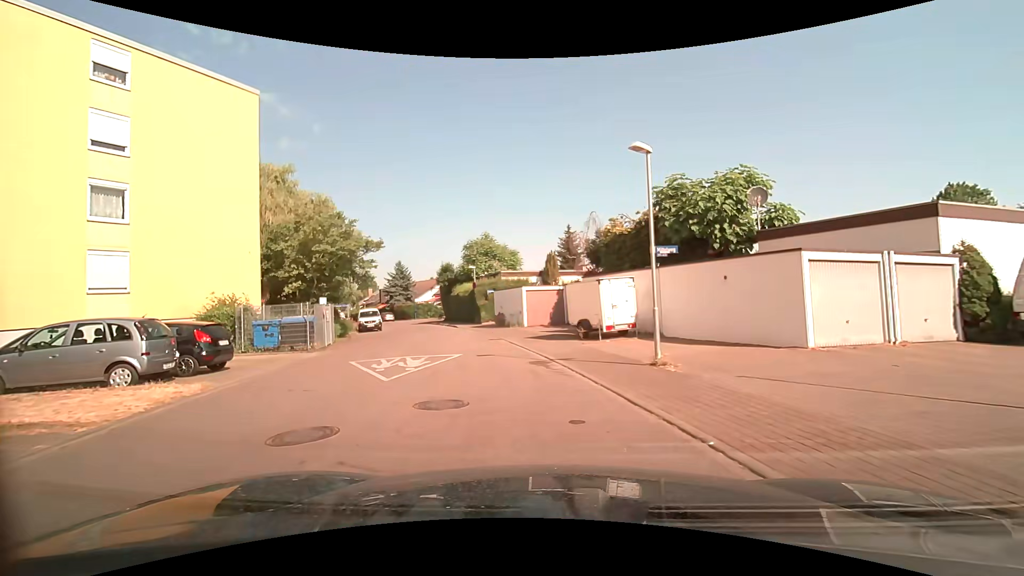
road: residential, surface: asphalt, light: Day
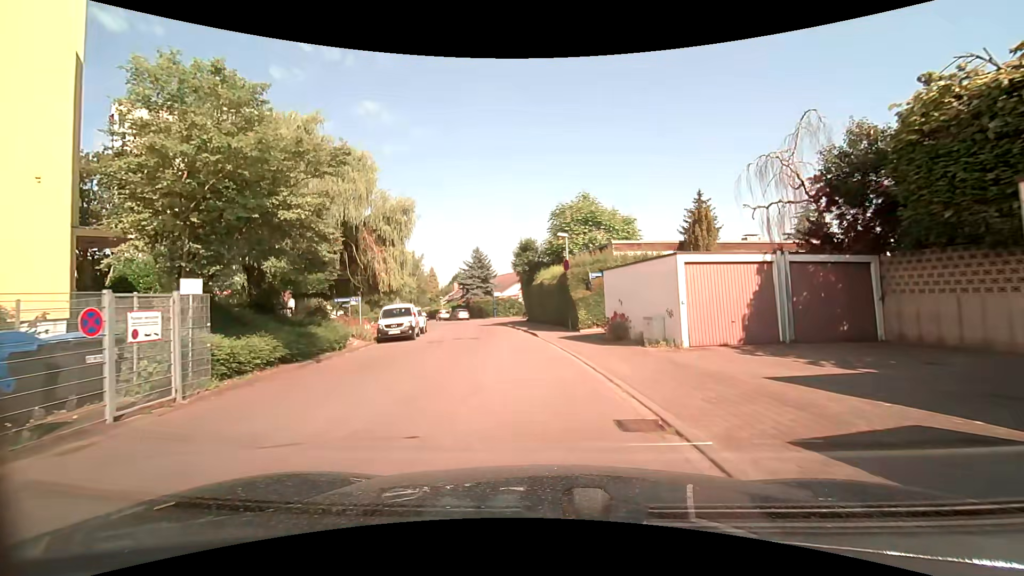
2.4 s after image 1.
(-1.9, +16.3) m; -11°
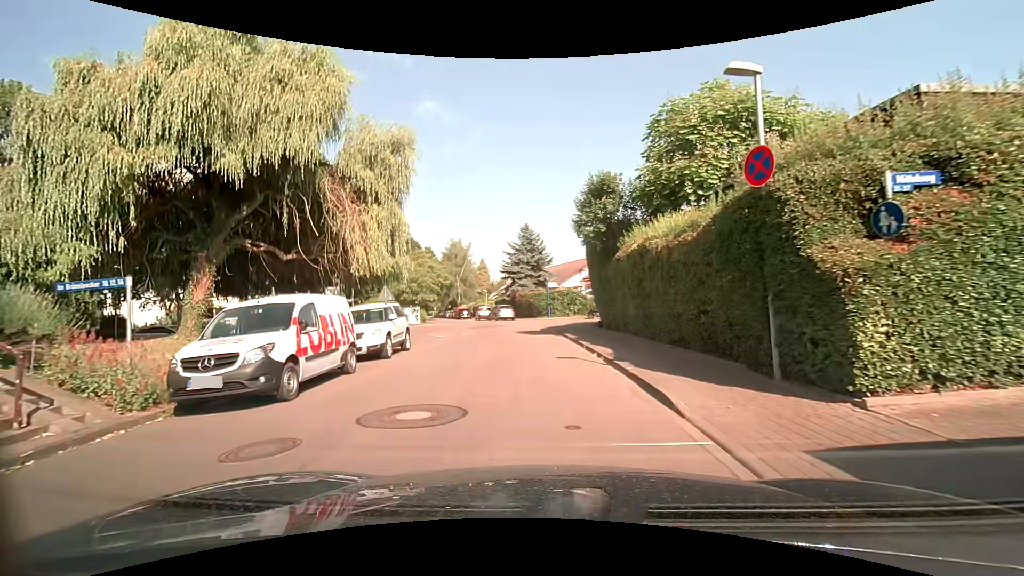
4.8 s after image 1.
(-0.9, +16.0) m; -7°
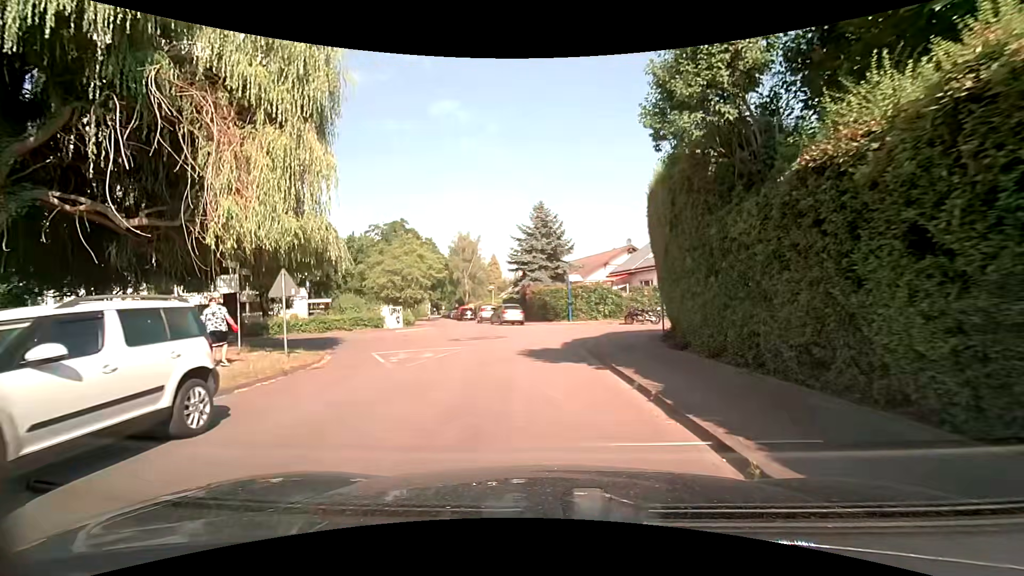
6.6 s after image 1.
(-0.2, +10.9) m; -1°
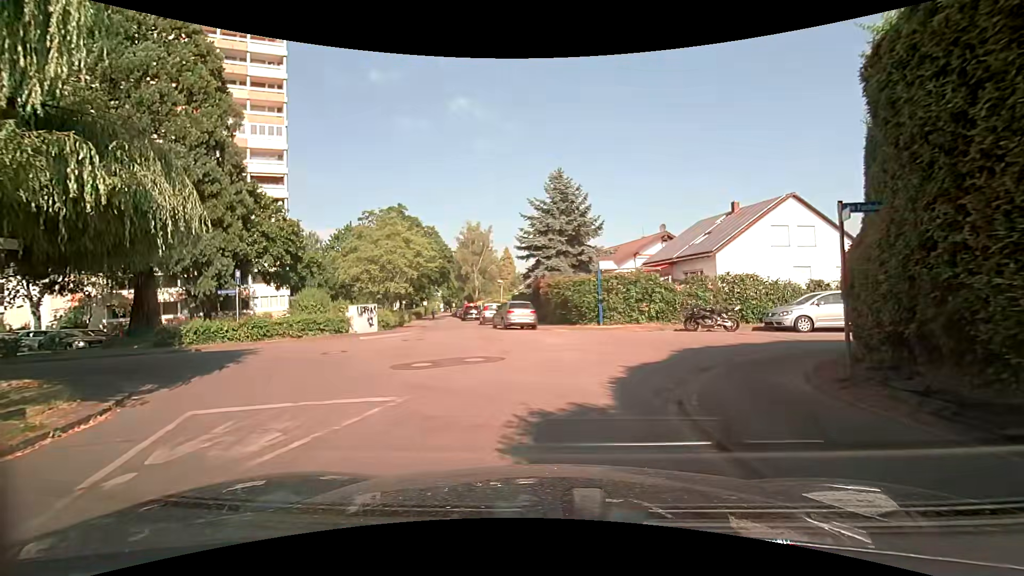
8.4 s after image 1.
(-0.3, +8.8) m; -4°
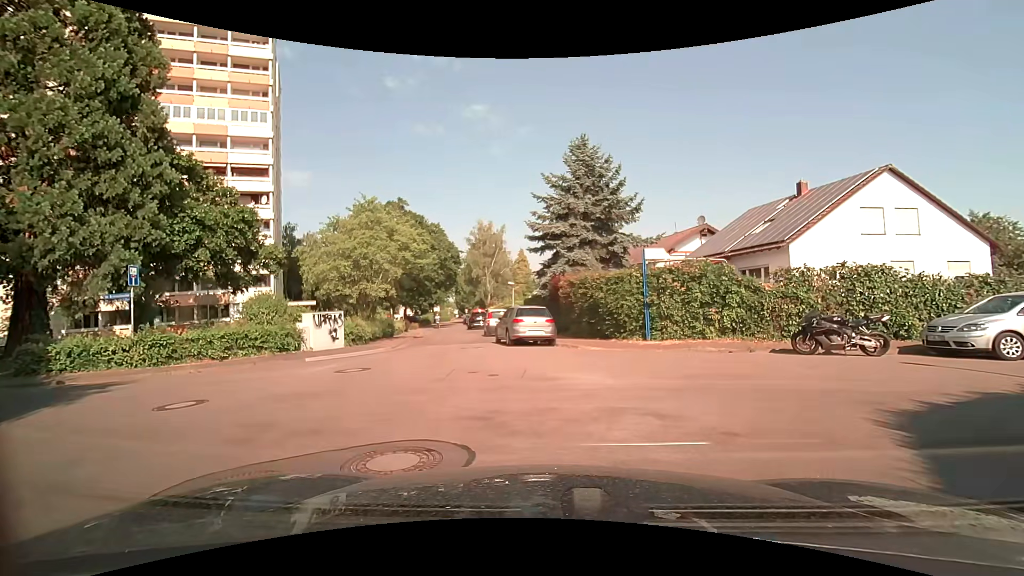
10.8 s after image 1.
(+0.1, +6.9) m; -1°
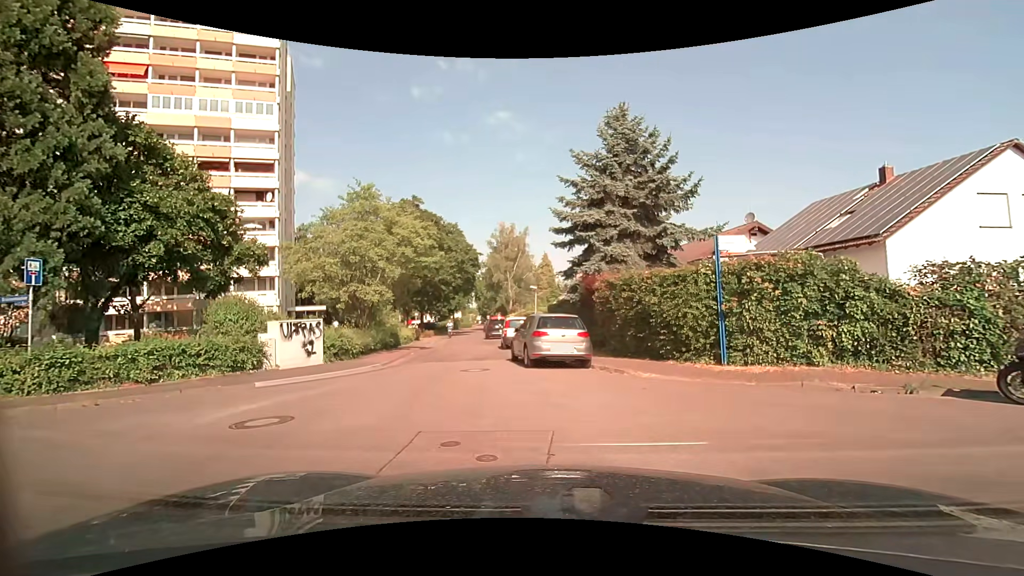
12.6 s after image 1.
(-0.1, +4.5) m; -2°
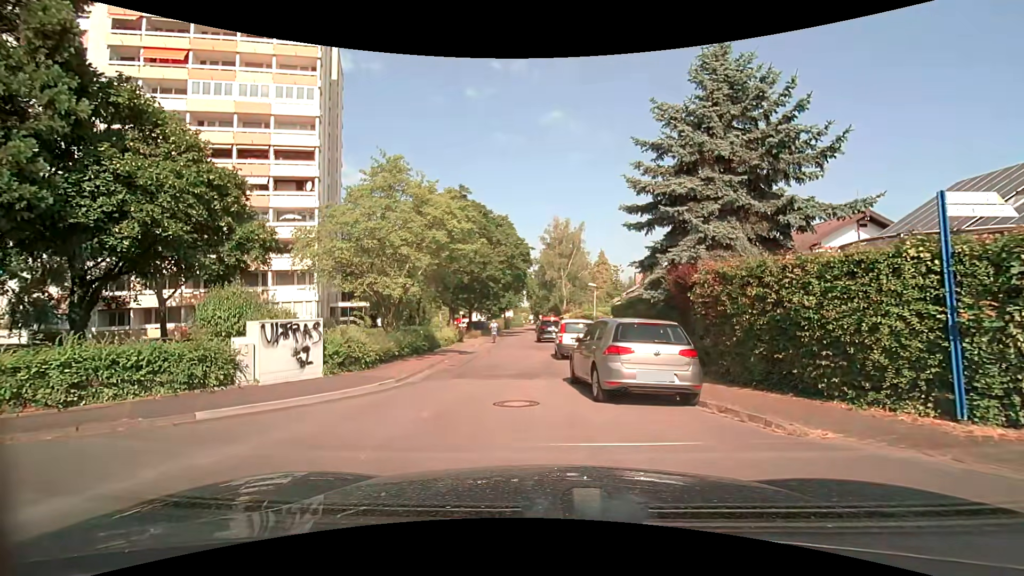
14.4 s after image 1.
(-0.3, +4.6) m; -5°
